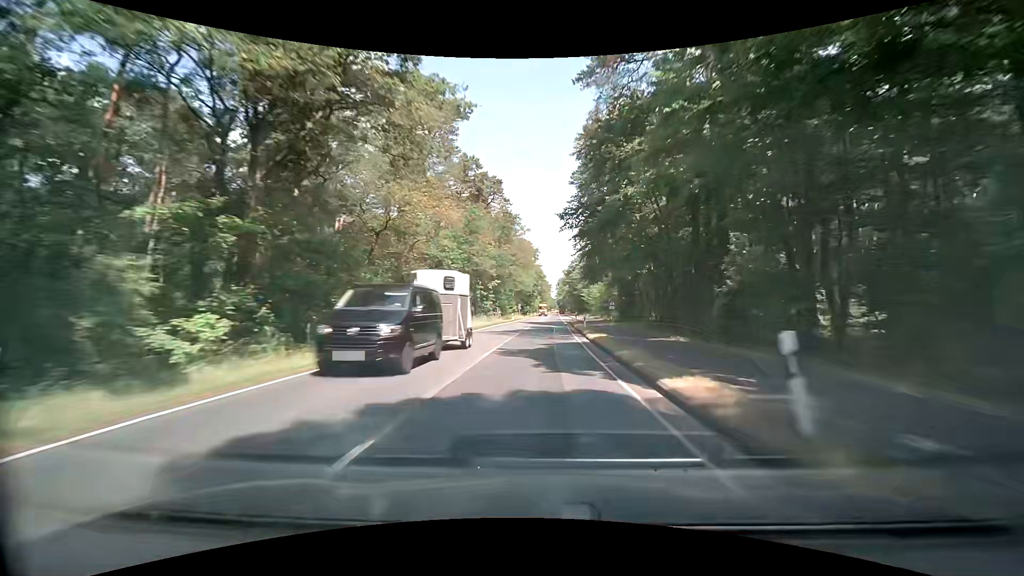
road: secondary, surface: asphalt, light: Day
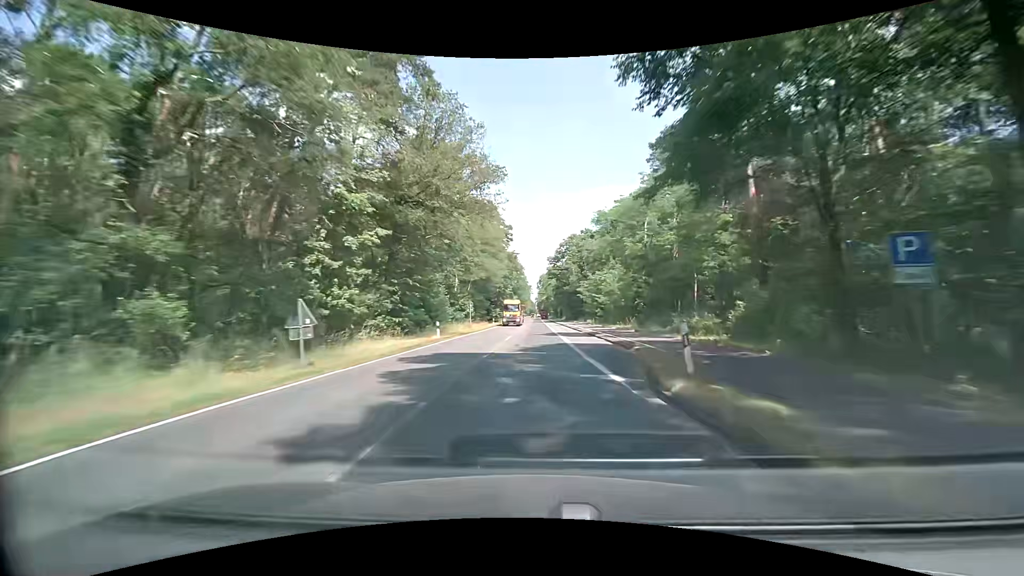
(+1.5, +47.4) m; +3°
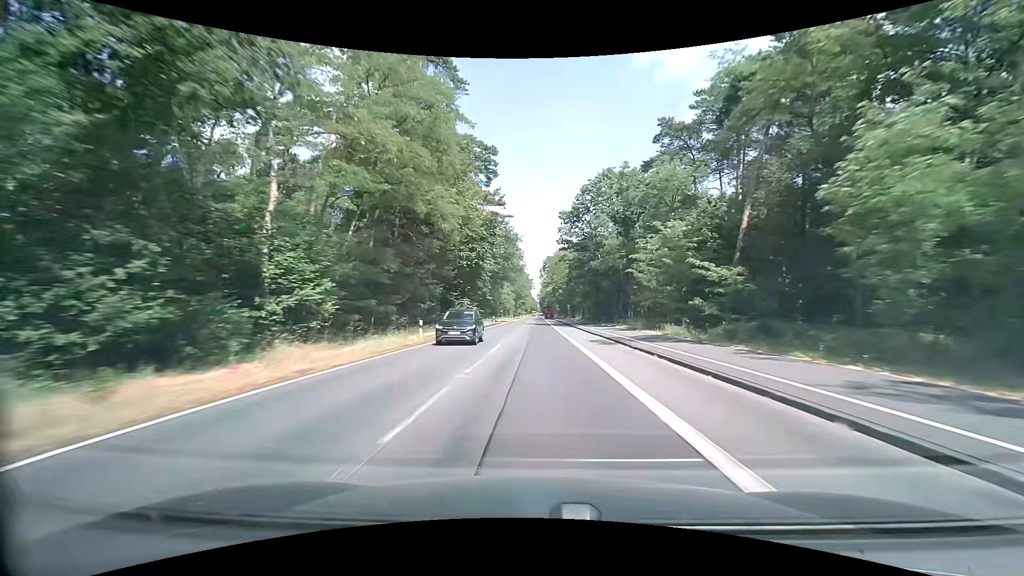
(+0.1, +47.4) m; 0°
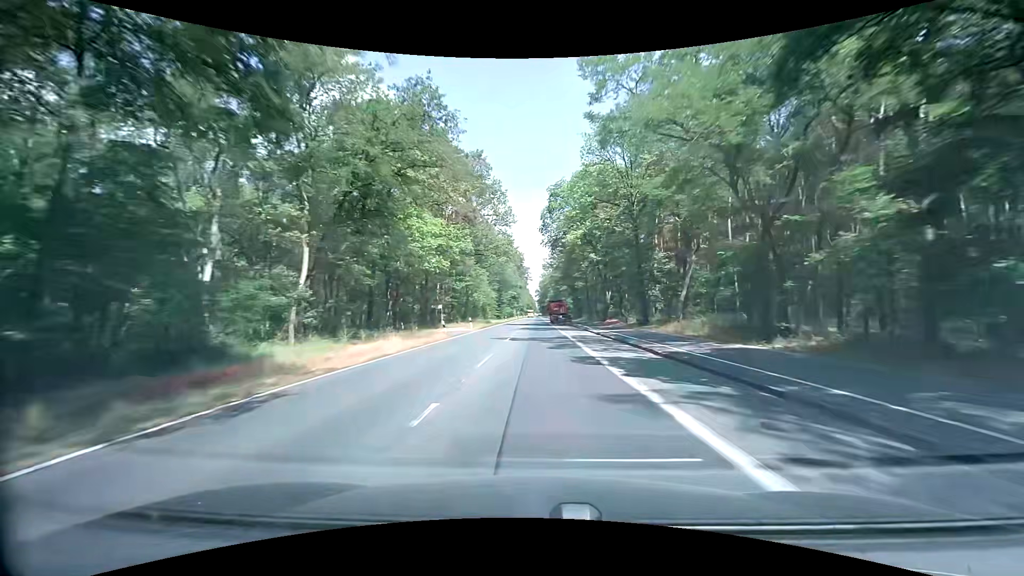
(+0.3, +79.0) m; 0°
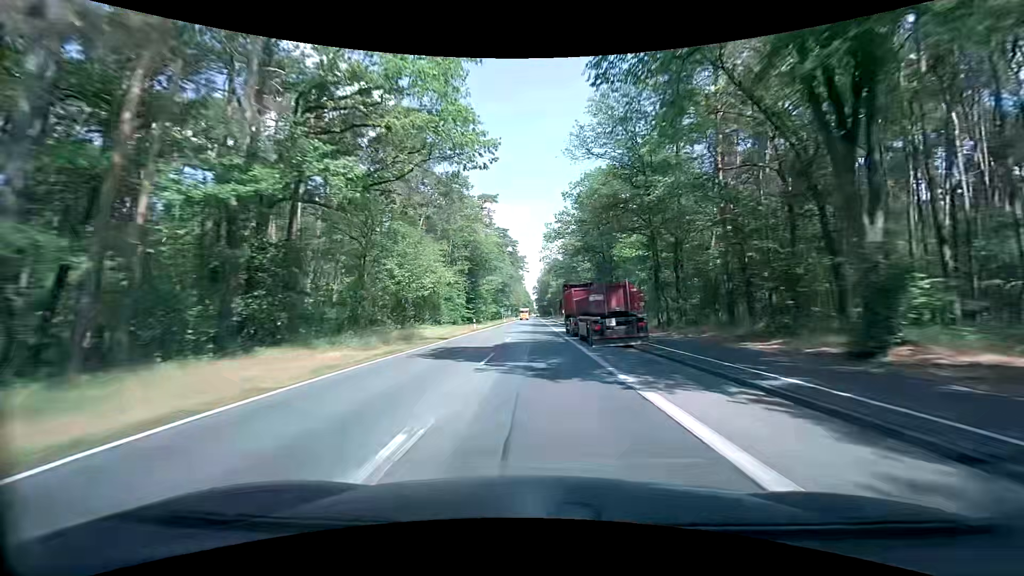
(0.0, +47.4) m; 0°
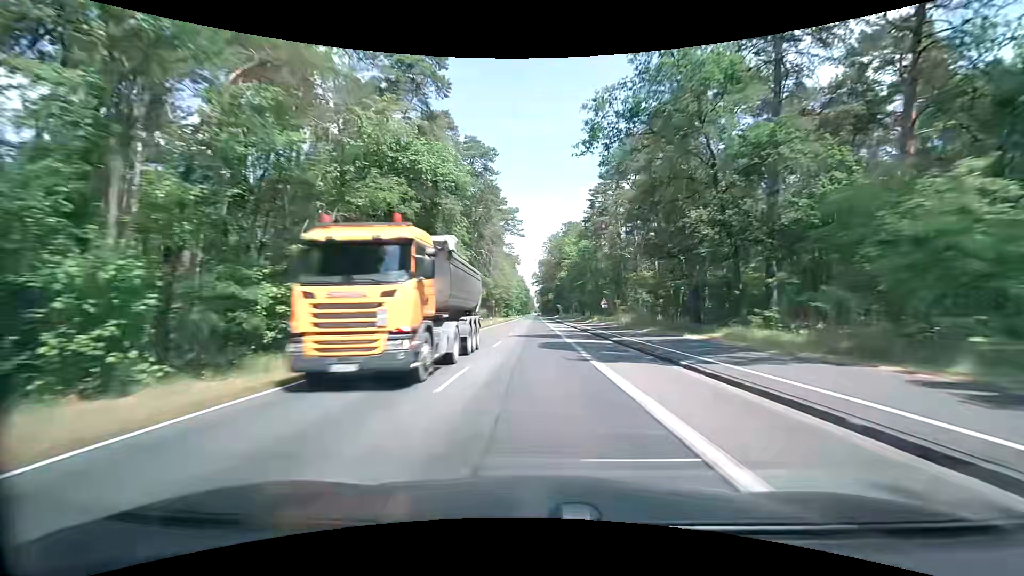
(+0.2, +79.0) m; 0°
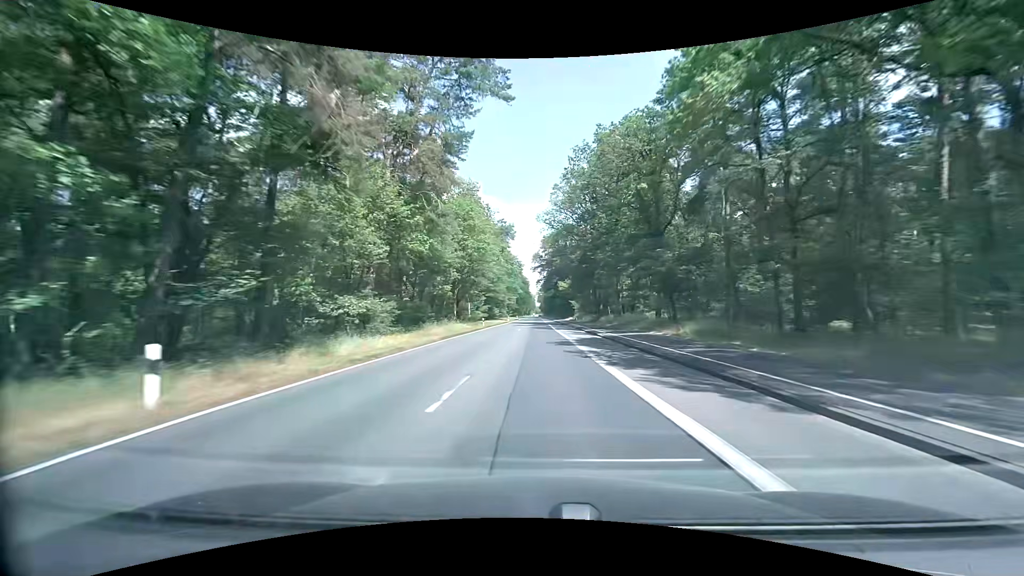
(-0.3, +63.1) m; 0°
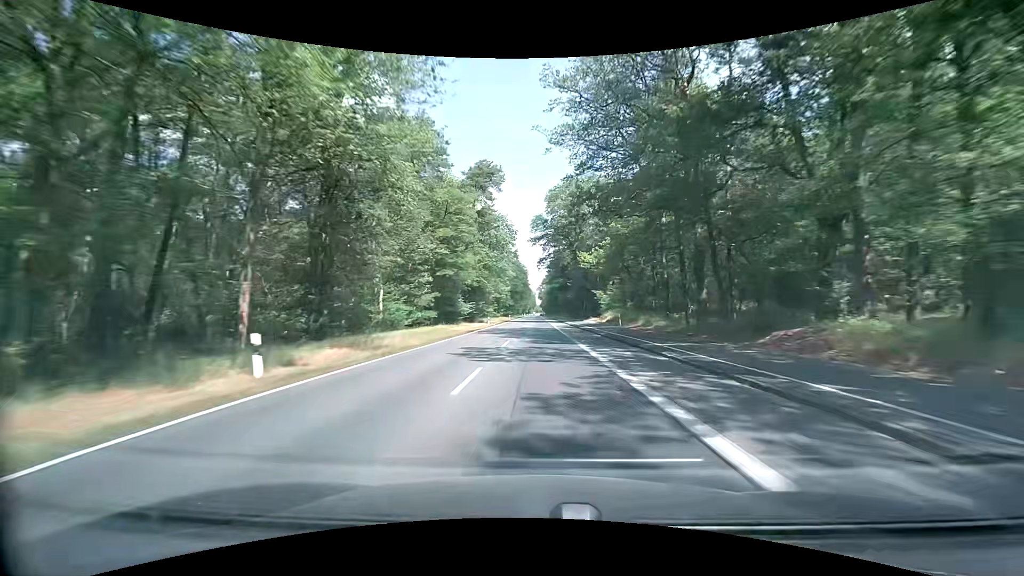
(0.0, +47.4) m; 0°
(0, +10) (0, +20) (0, +30) (0, +40) (0, +50) (0, +60) (0, +70) (0, +80) (0, +90) (0, +100) m
